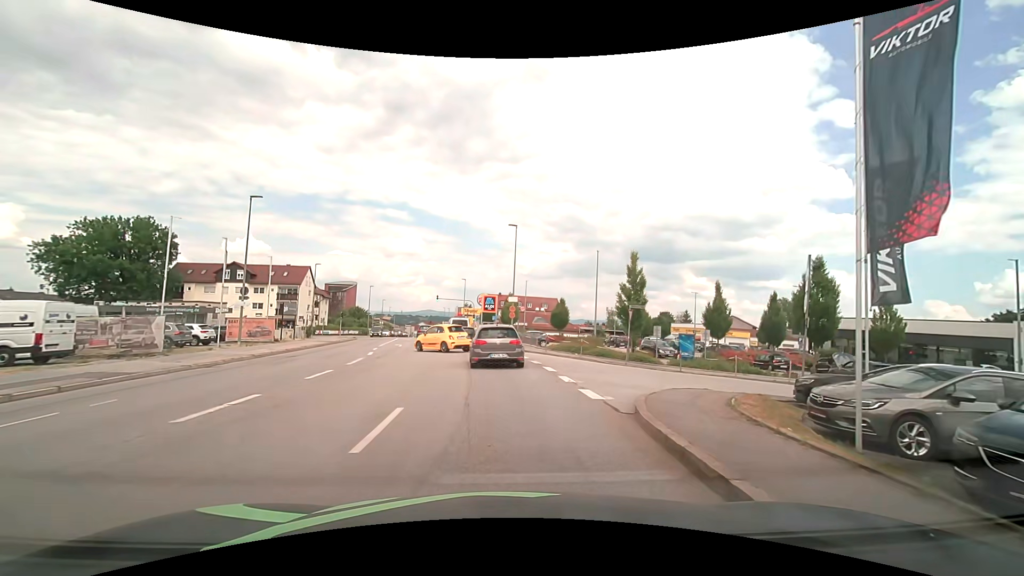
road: tertiary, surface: asphalt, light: Day
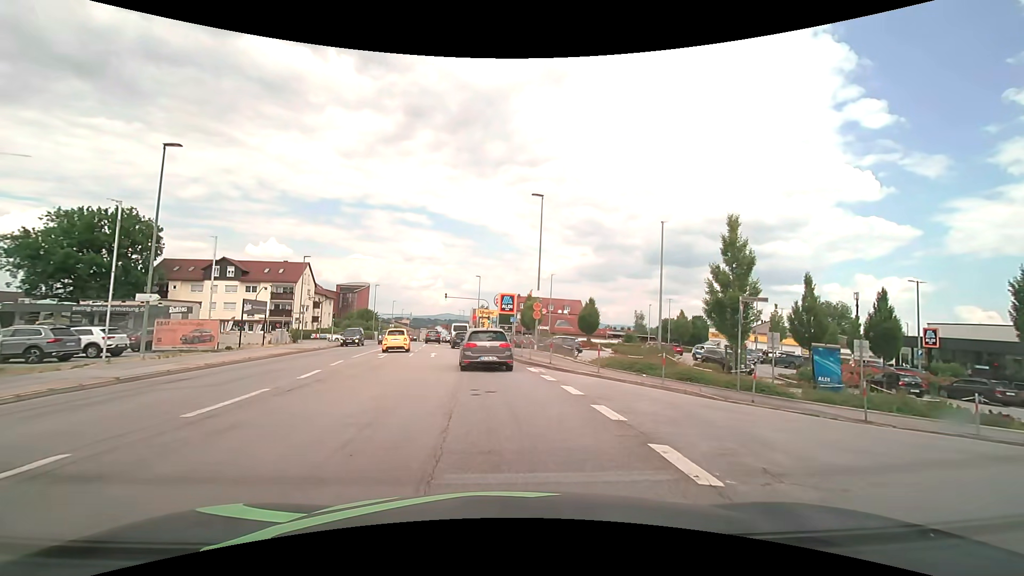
(-0.1, +10.8) m; -2°
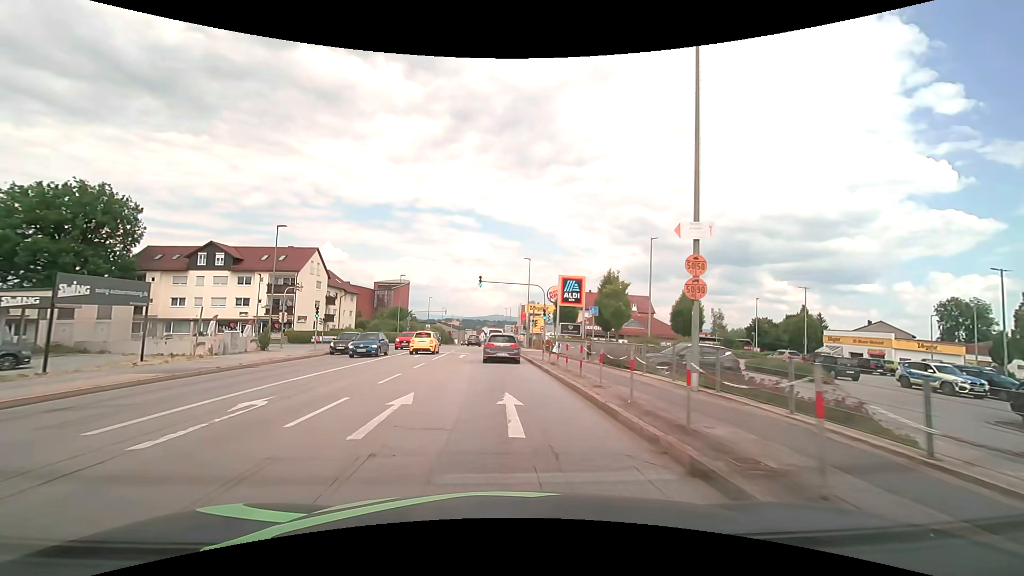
(-0.9, +20.4) m; -5°
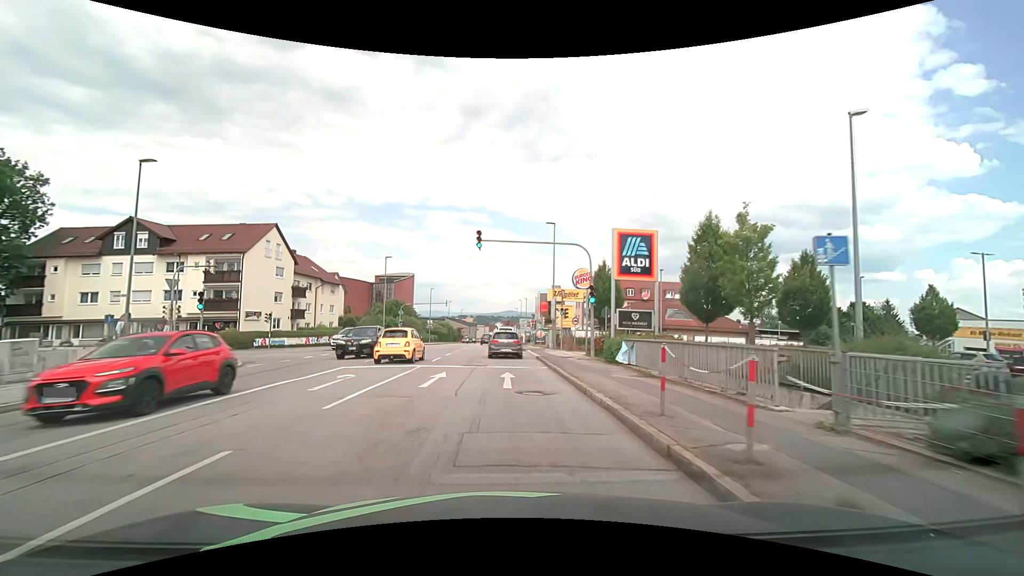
(-0.2, +17.0) m; -2°
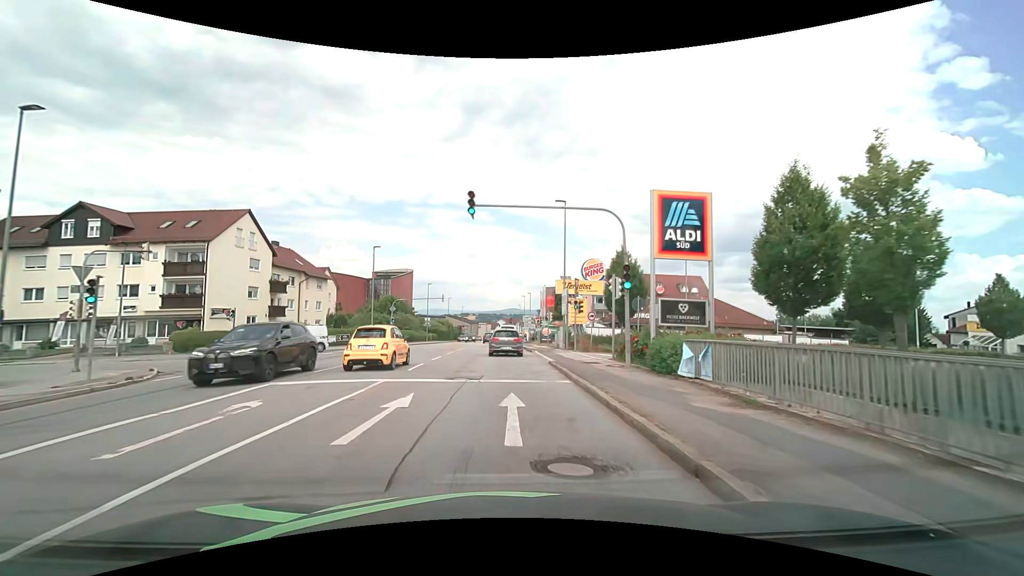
(0.0, +6.2) m; 0°
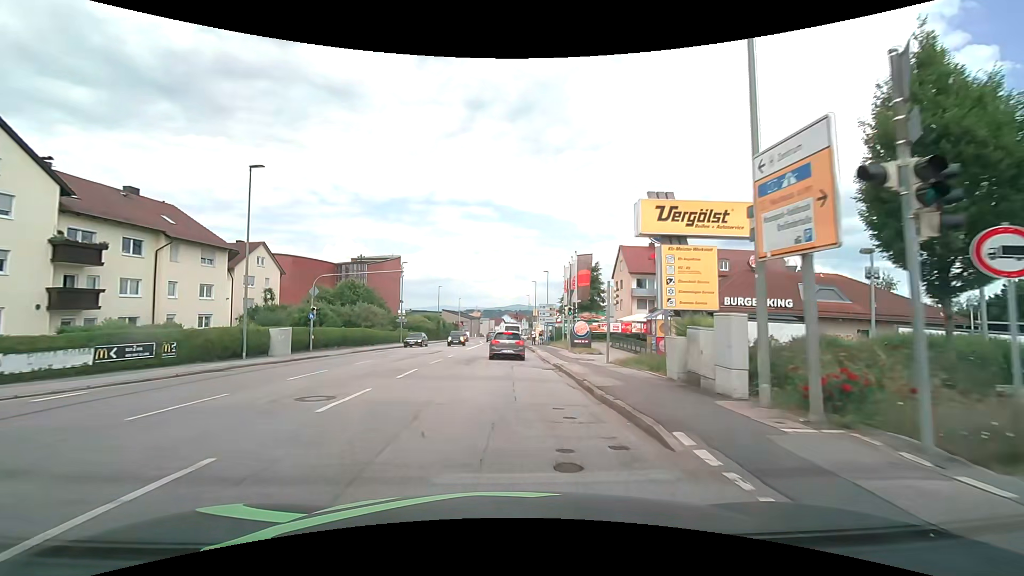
(-0.2, +26.0) m; -1°
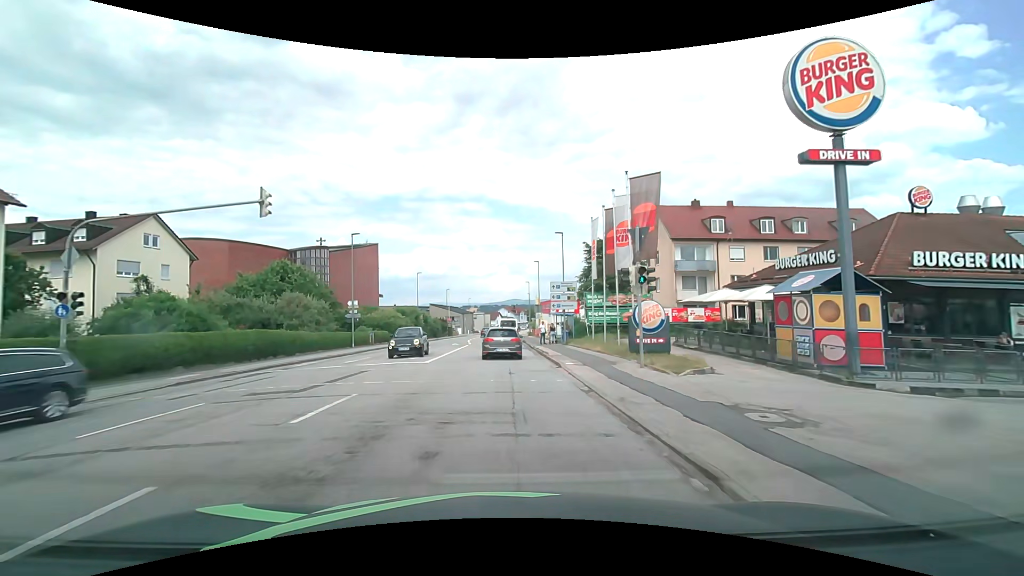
(+0.1, +18.7) m; +1°
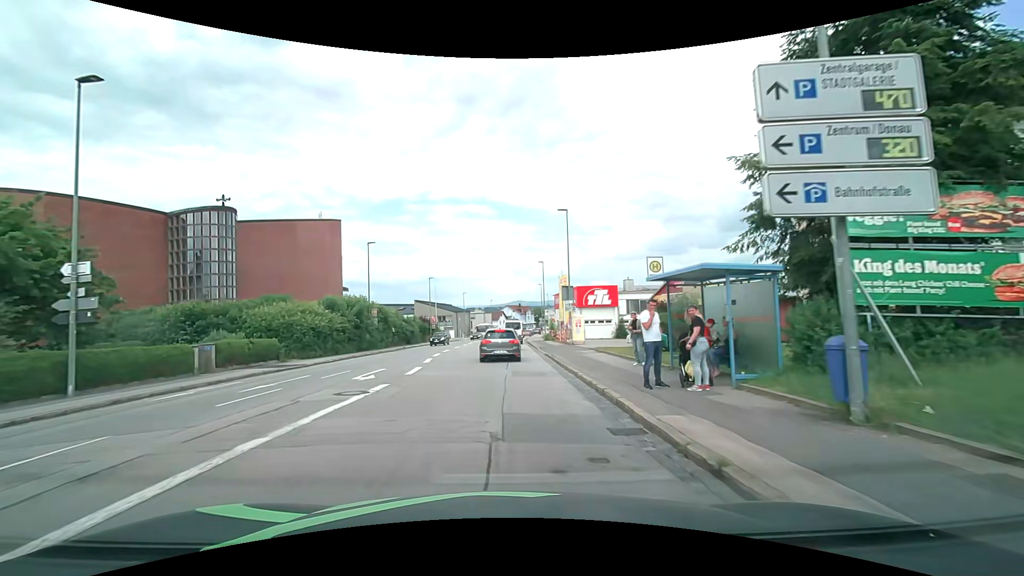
(-0.4, +29.3) m; -2°
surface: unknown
(0, +10) (0, +20) (0, +30) (0, +40) (+1, +50) (+1, +60) (+1, +70) (+2, +80) (+2, +90) (+3, +100) m
